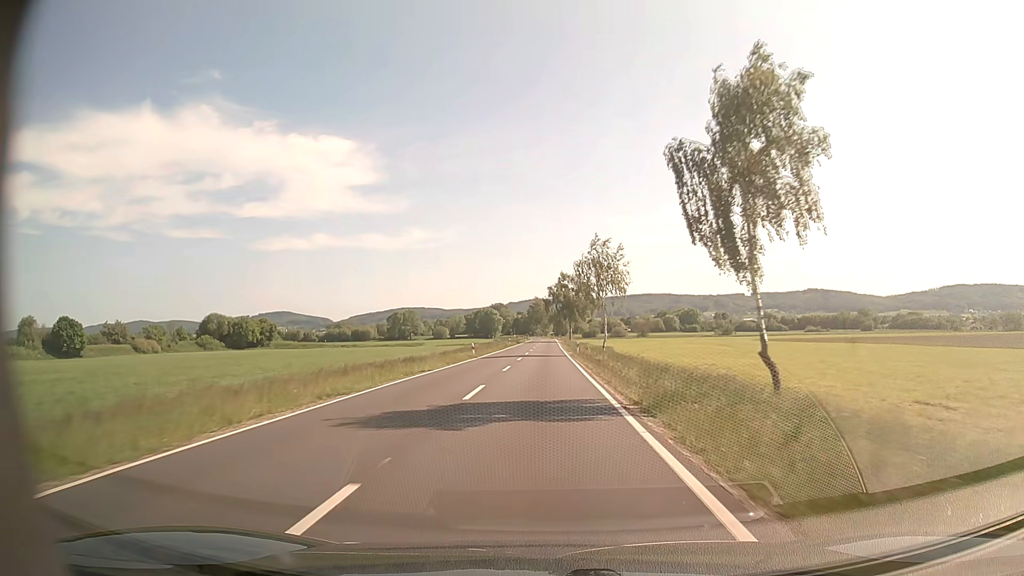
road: secondary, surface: asphalt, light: Day
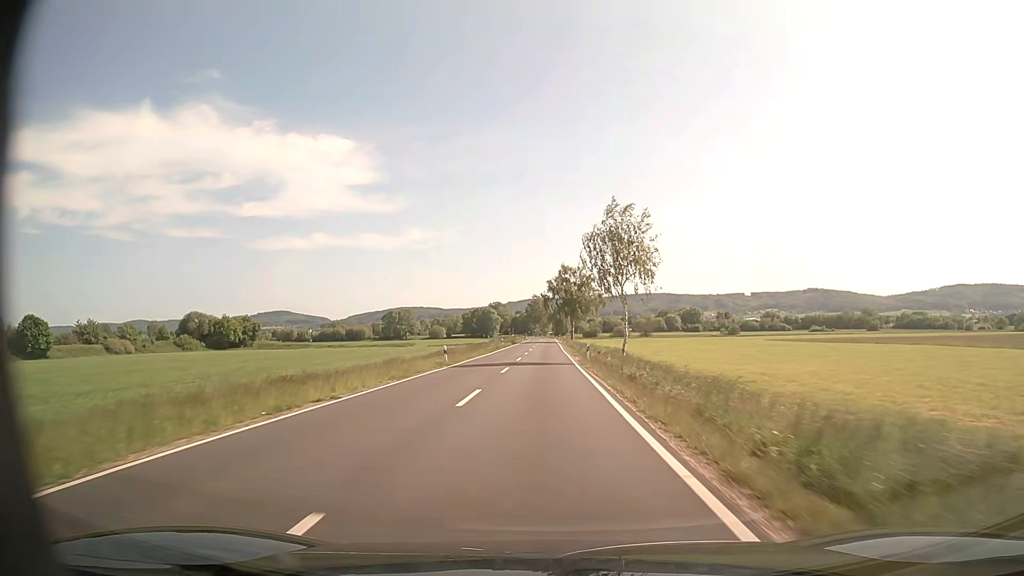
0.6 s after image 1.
(0.0, +13.2) m; 0°
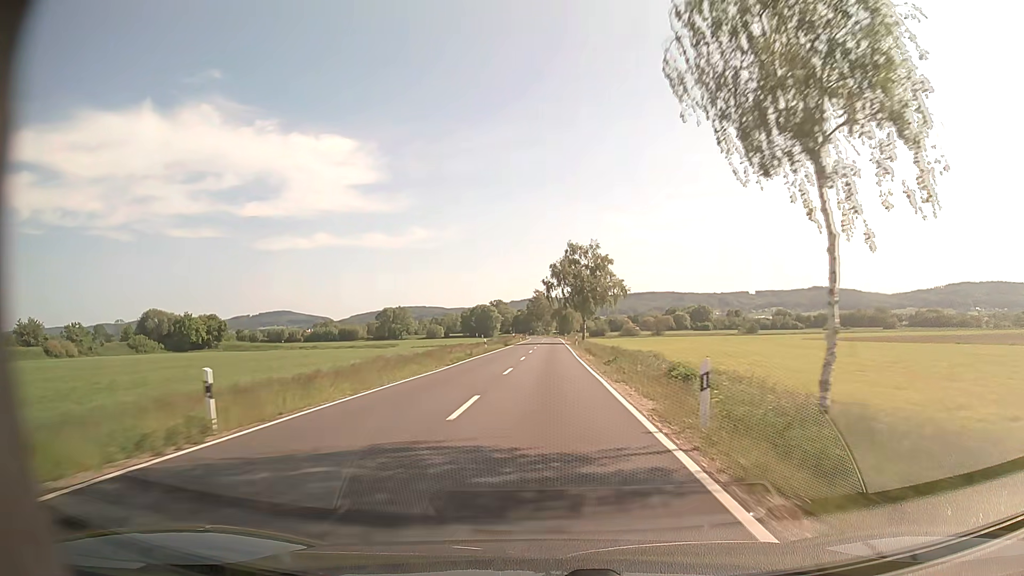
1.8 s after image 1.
(-0.1, +26.5) m; 0°
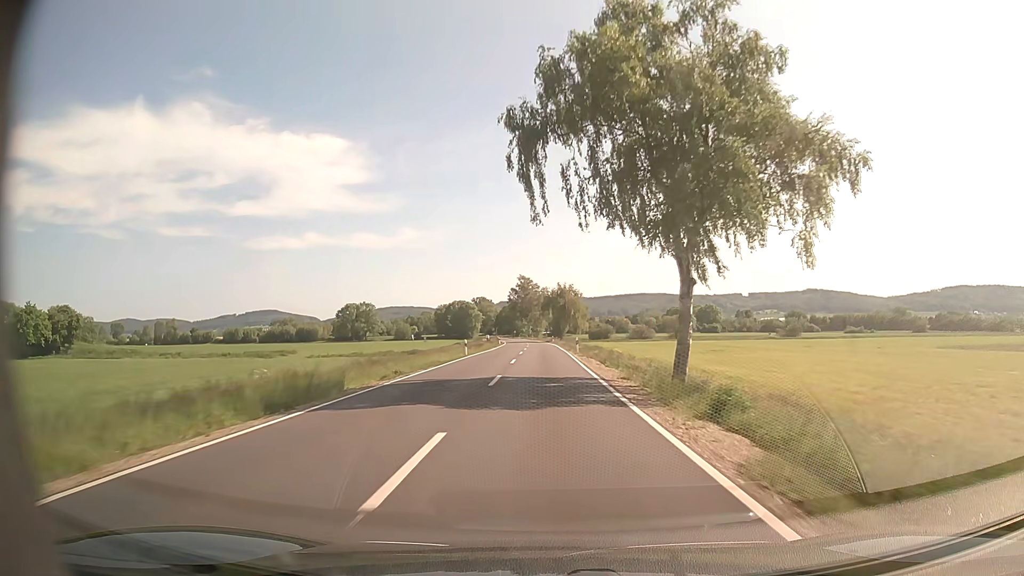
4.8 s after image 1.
(+0.4, +65.7) m; +1°
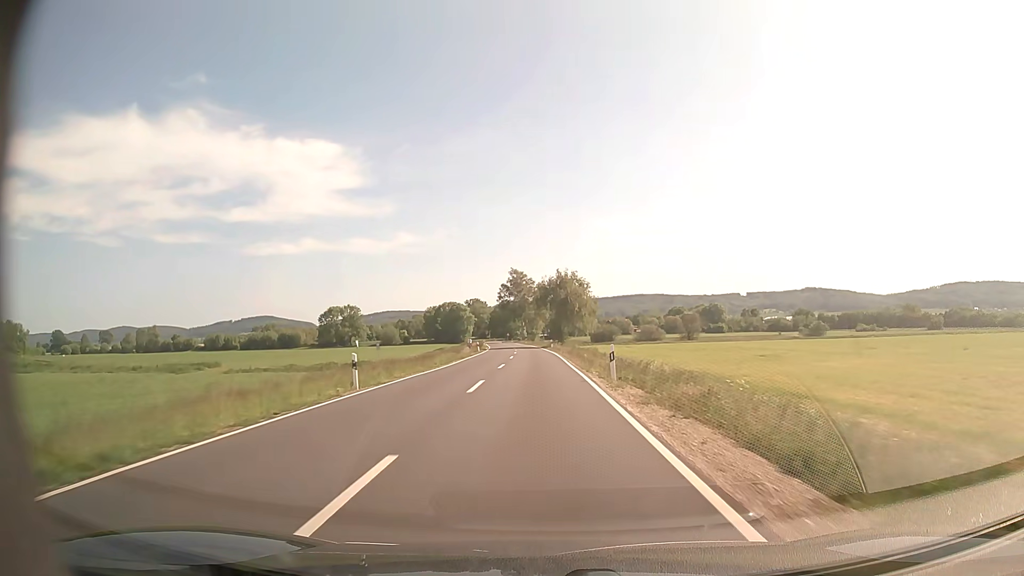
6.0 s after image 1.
(+0.1, +25.8) m; 0°
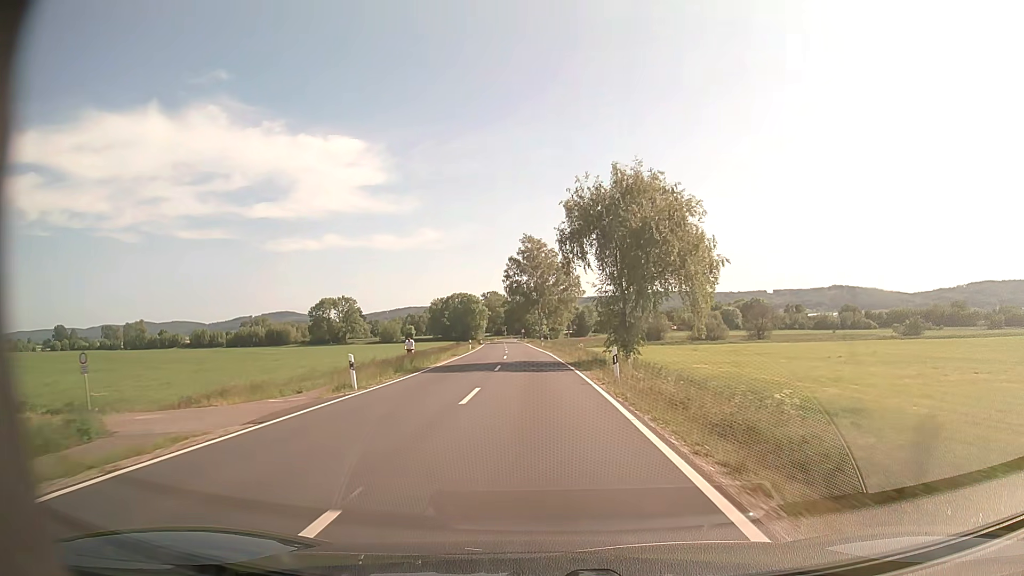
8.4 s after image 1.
(-0.9, +50.5) m; -2°
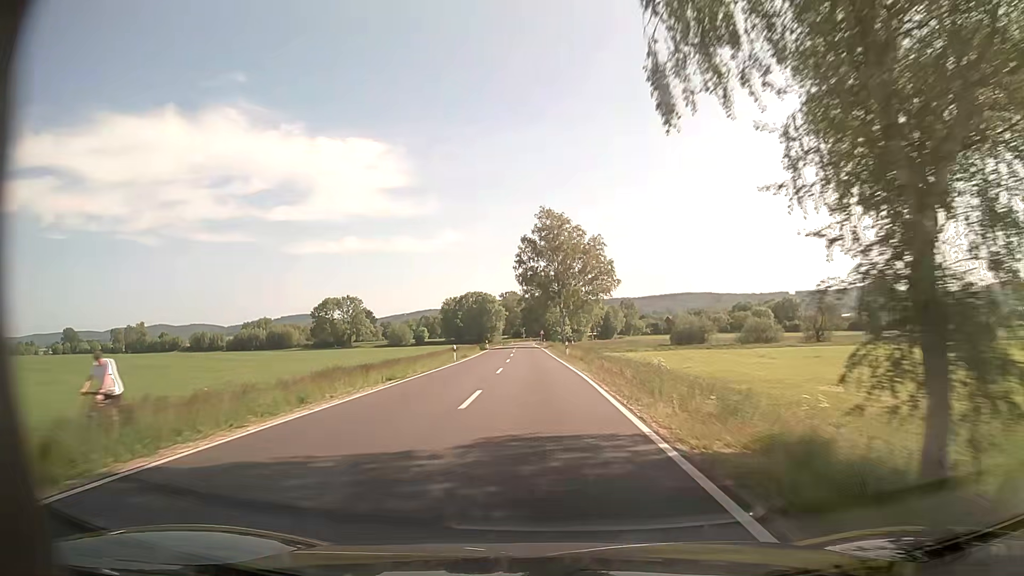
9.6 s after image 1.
(-0.4, +24.9) m; -2°
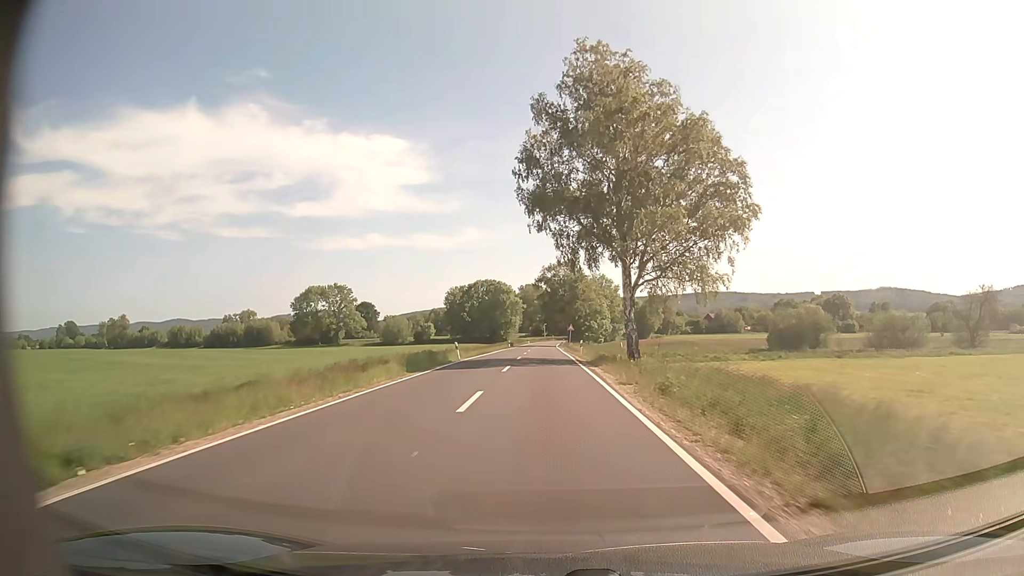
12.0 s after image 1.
(-1.1, +49.2) m; -2°
(0, +10) (0, +20) (0, +30) (0, +40) (0, +50) (0, +60) (0, +70) (0, +80) (0, +90) (0, +100) m
